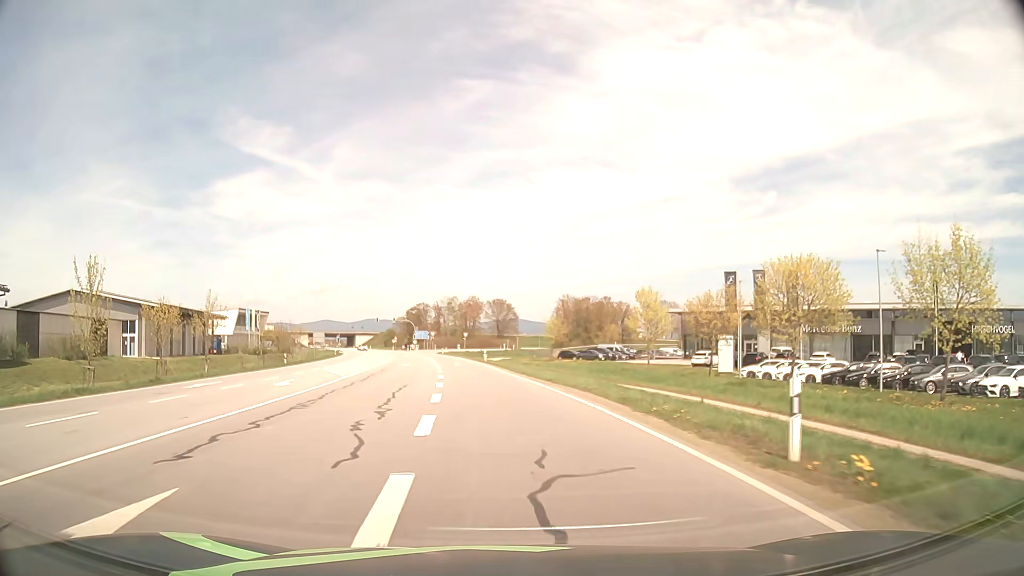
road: secondary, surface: asphalt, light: Day
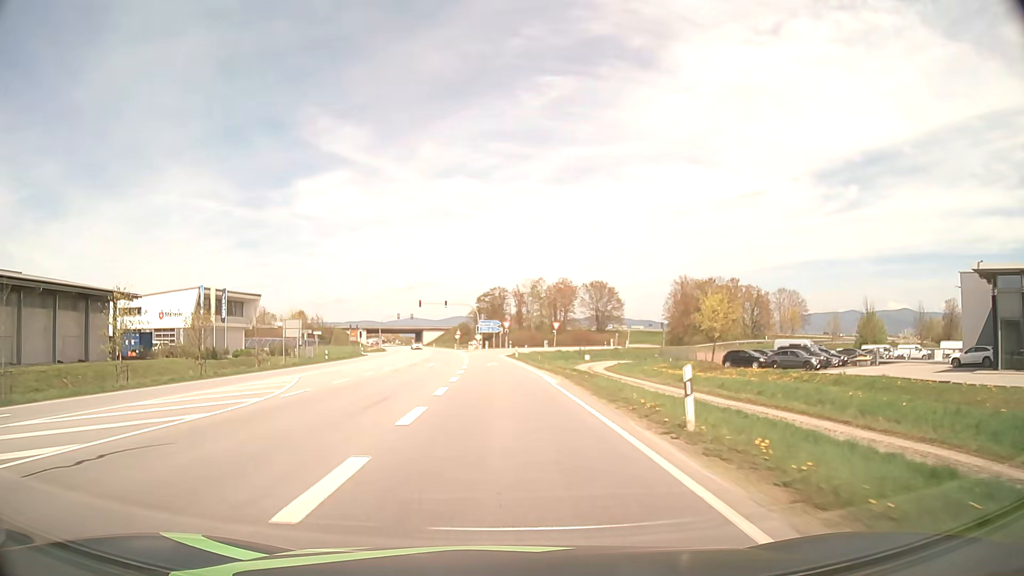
(-3.0, +47.4) m; -7°
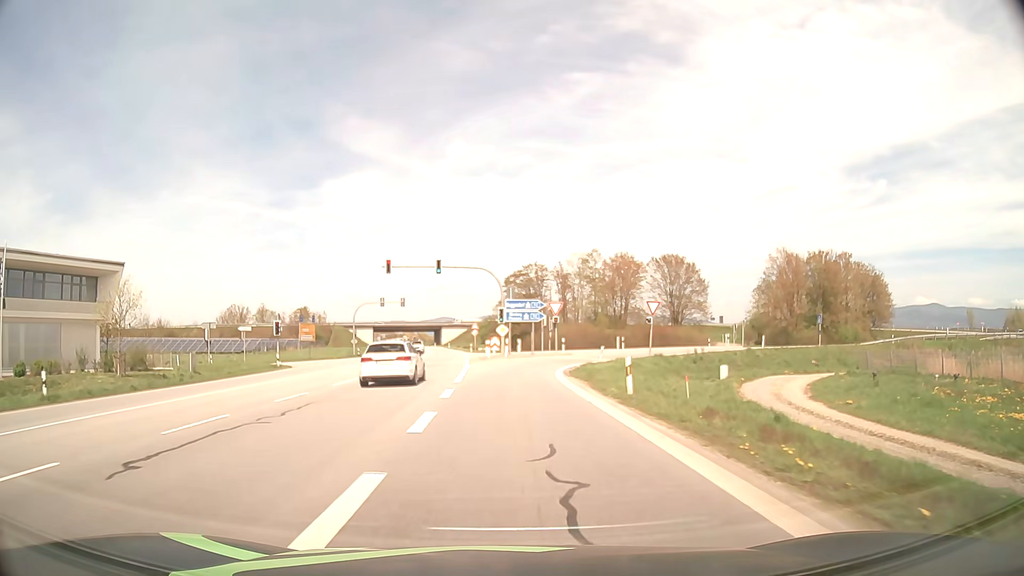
(-1.2, +43.3) m; -3°
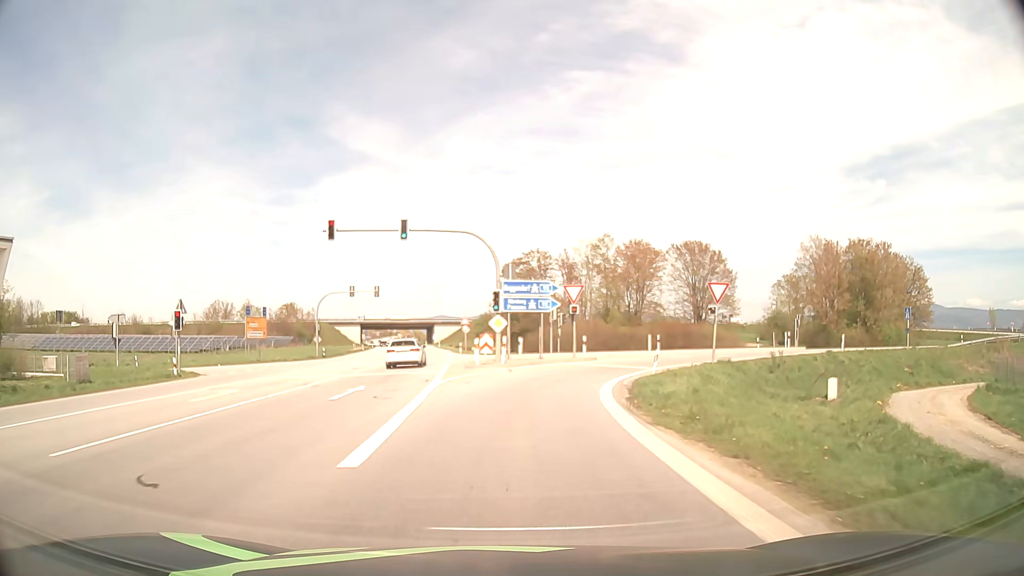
(0.0, +14.7) m; 0°
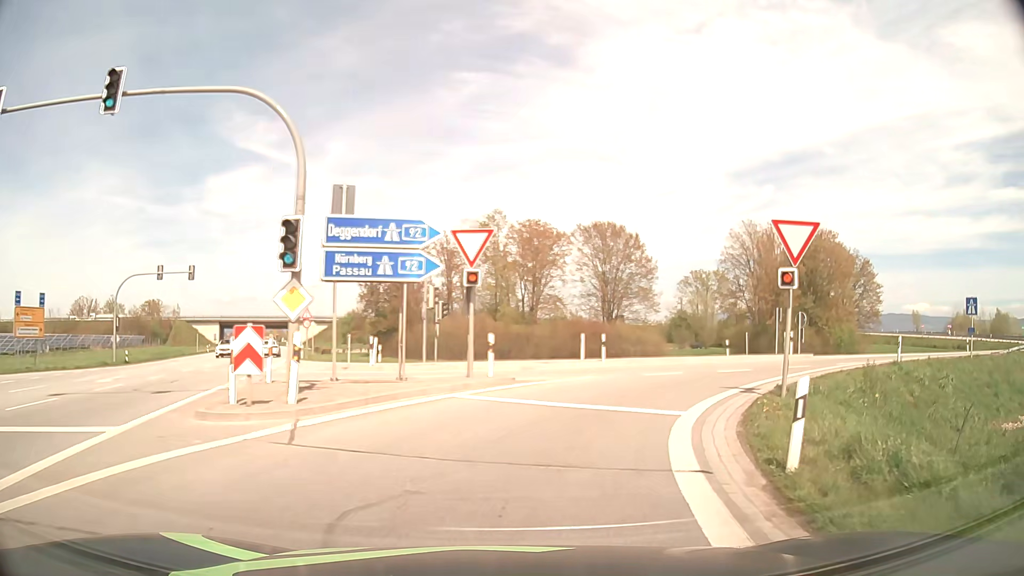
(+0.9, +17.9) m; +10°
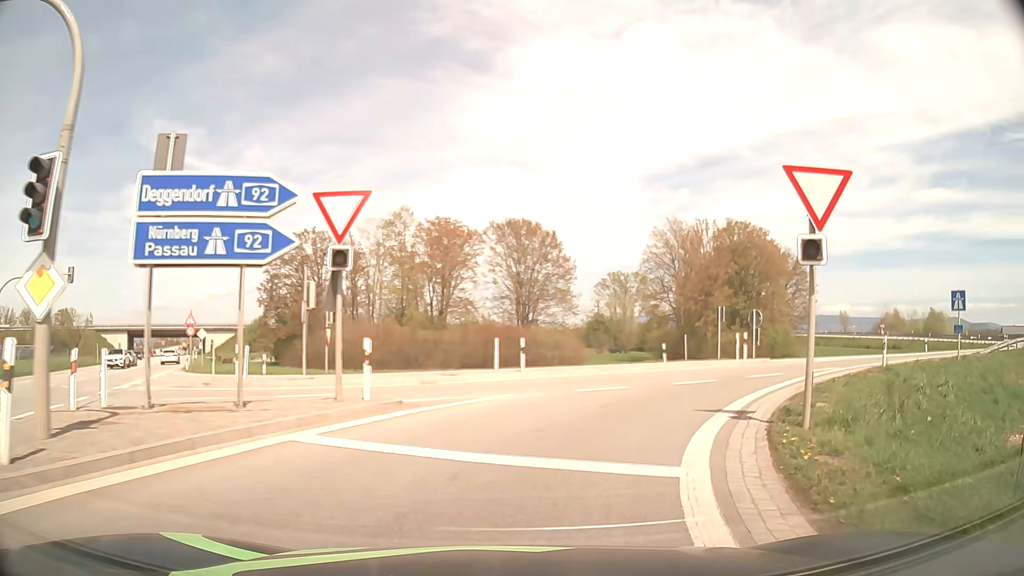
(+0.3, +5.2) m; +7°
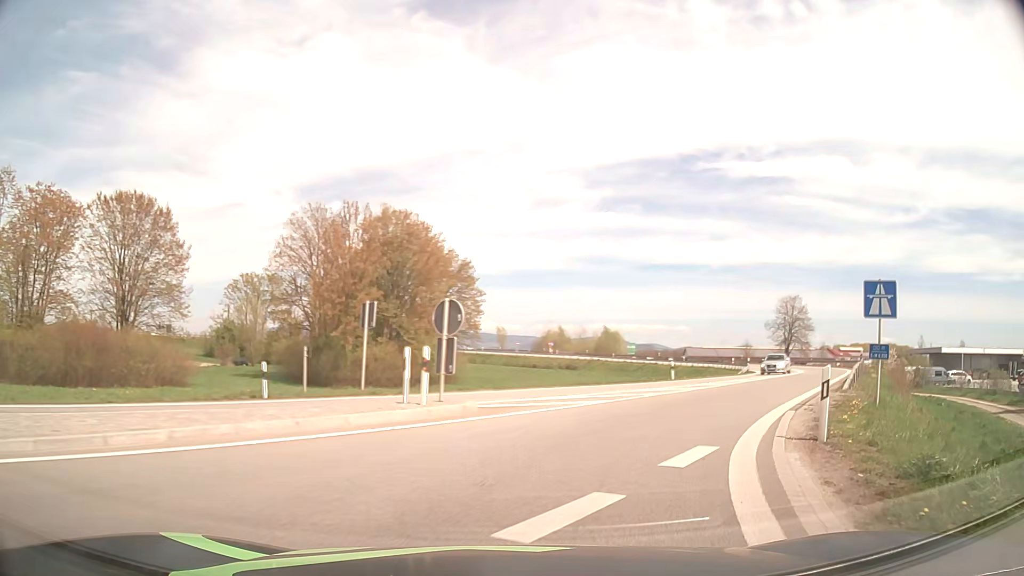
(+3.9, +15.3) m; +30°
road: motorway_link
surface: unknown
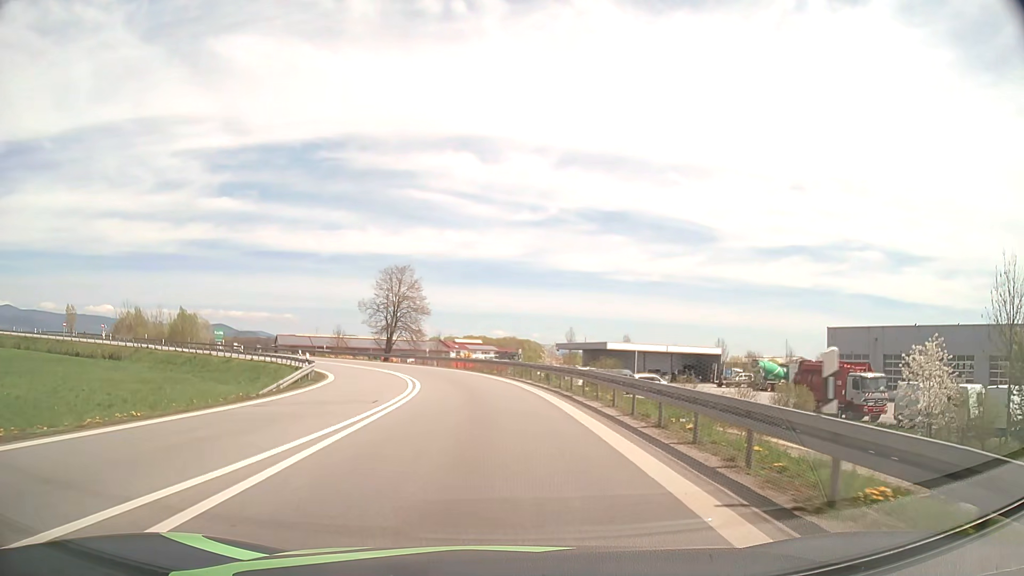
(+12.0, +27.5) m; +34°
